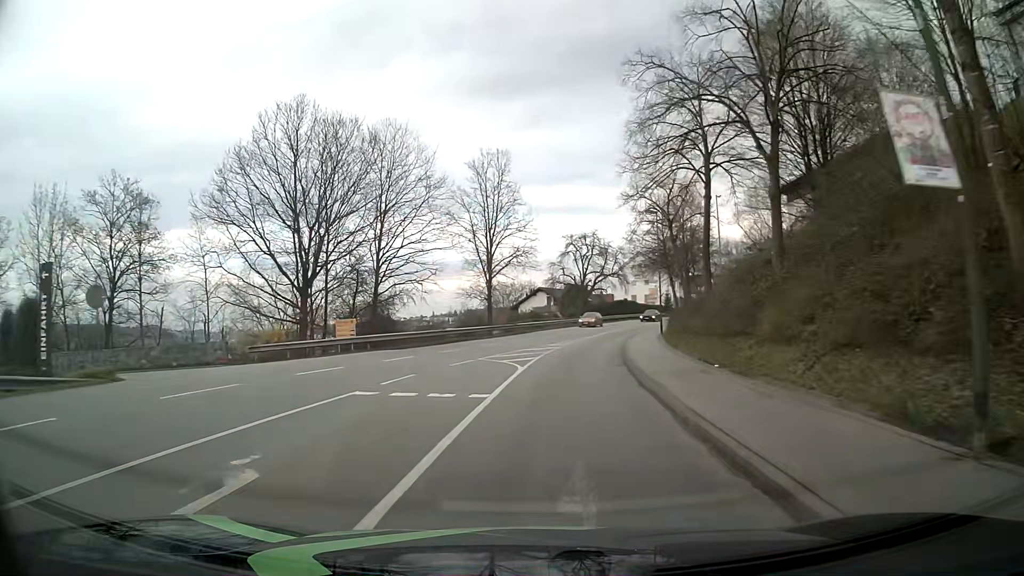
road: tertiary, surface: asphalt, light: Day
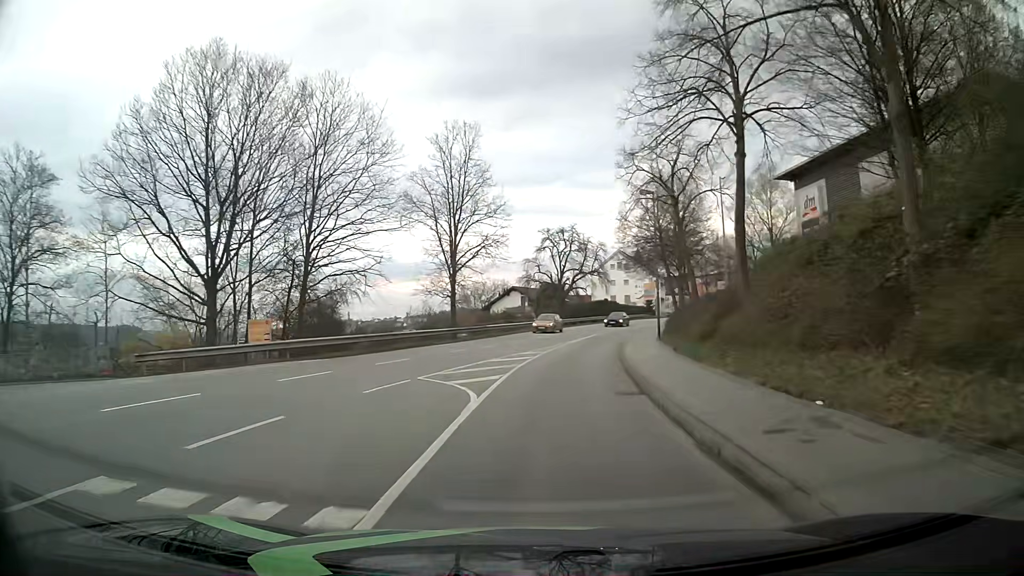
(+0.2, +7.6) m; +3°
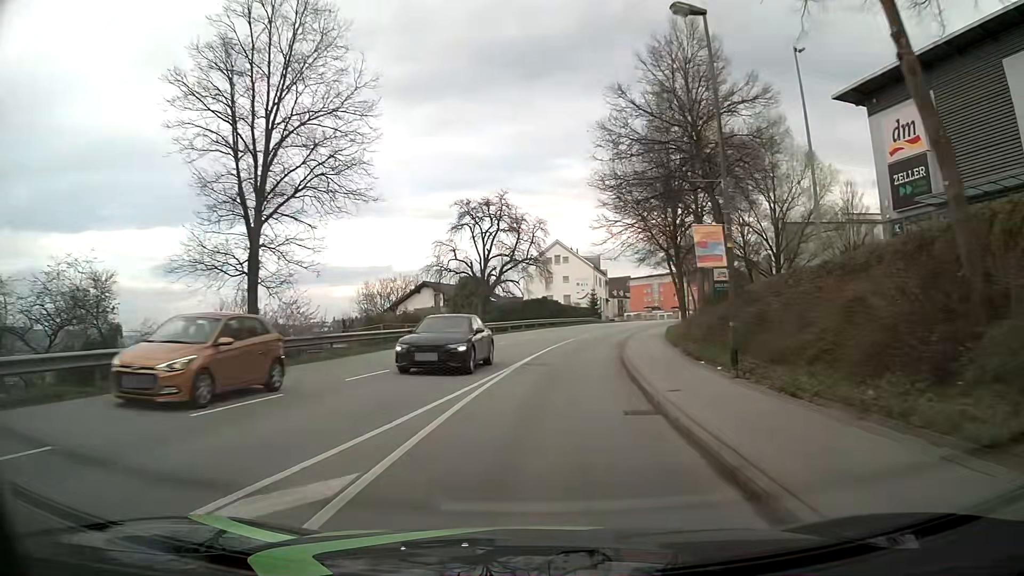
(+0.9, +23.1) m; +5°
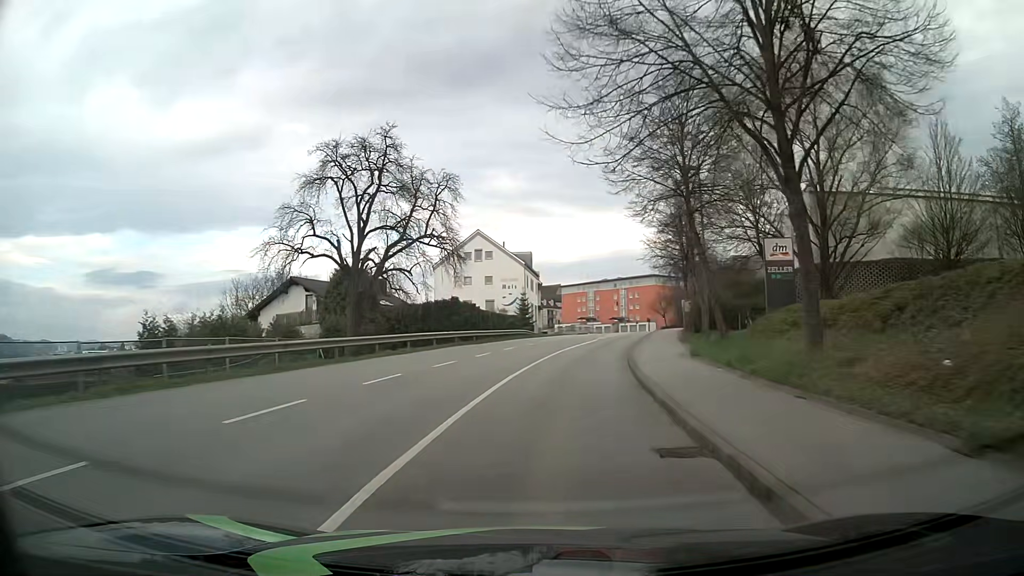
(+1.6, +23.7) m; +6°
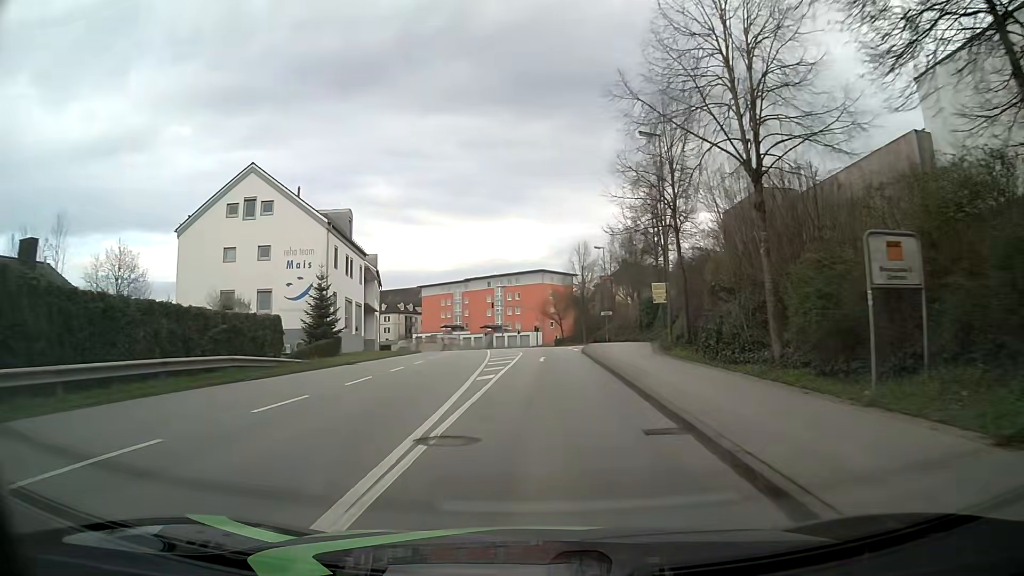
(+4.4, +39.0) m; +11°
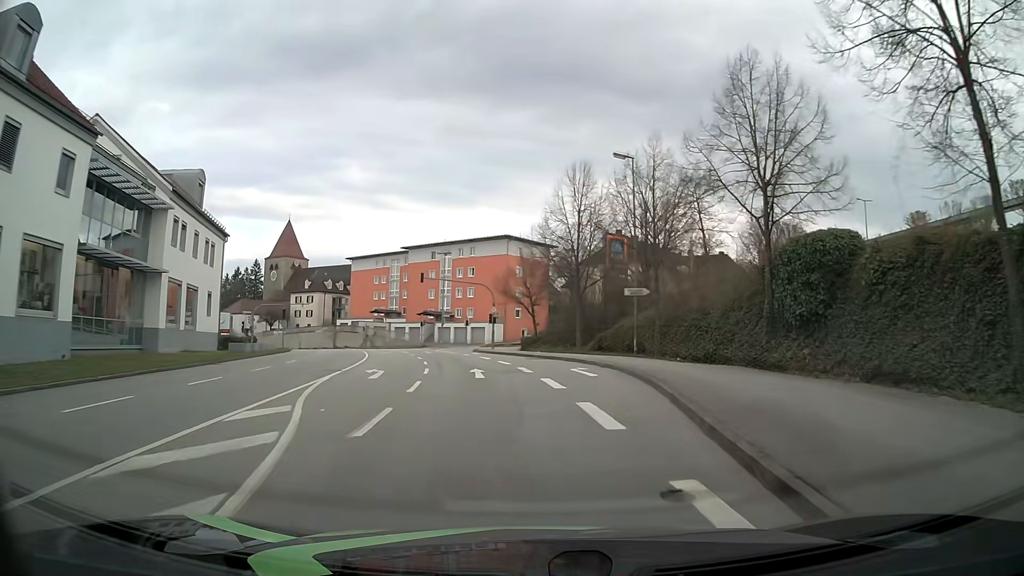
(+1.3, +36.9) m; +3°
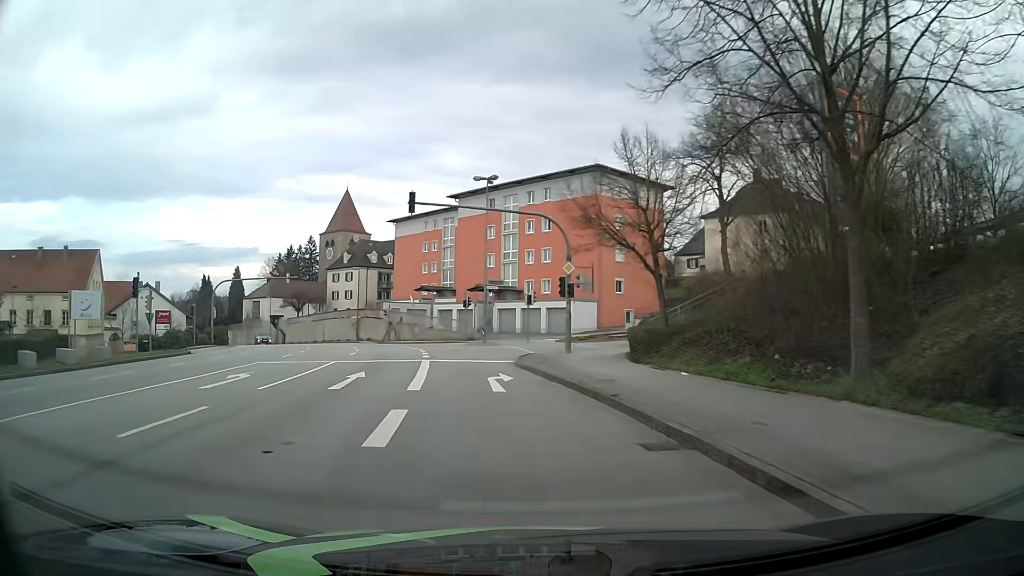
(-0.5, +31.4) m; -8°
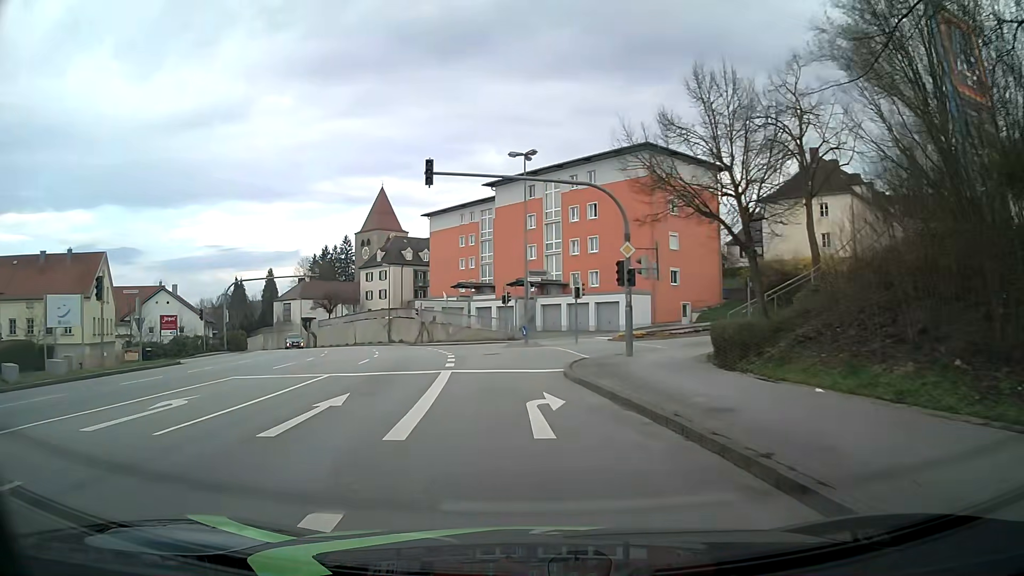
(-0.2, +5.6) m; -5°
(0, +10) (-1, +20) (+3, +29) (+11, +35) (+20, +39) (+30, +42) (+39, +45) (+49, +49) (+58, +52) (+68, +55) m
